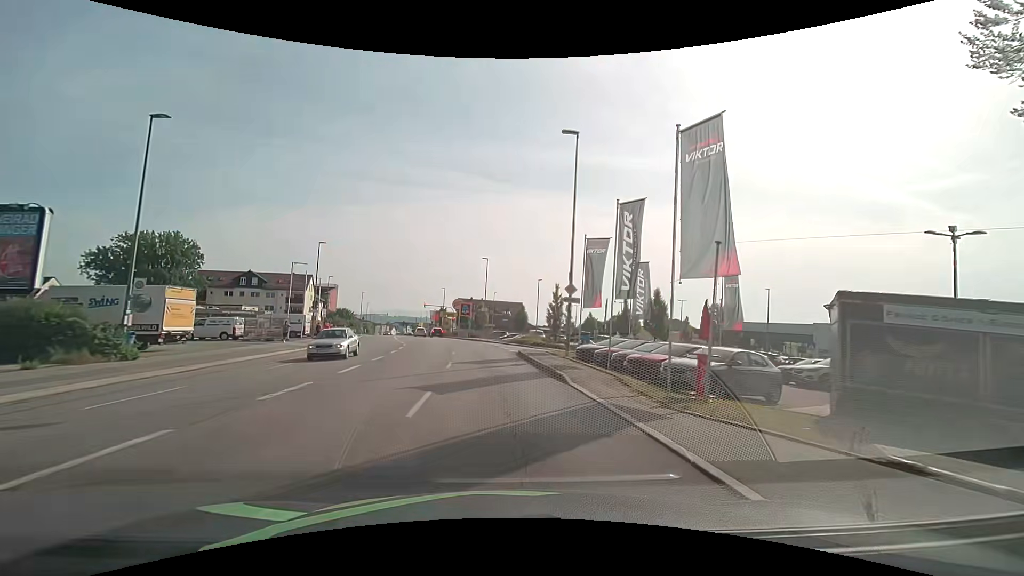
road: tertiary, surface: asphalt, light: Day
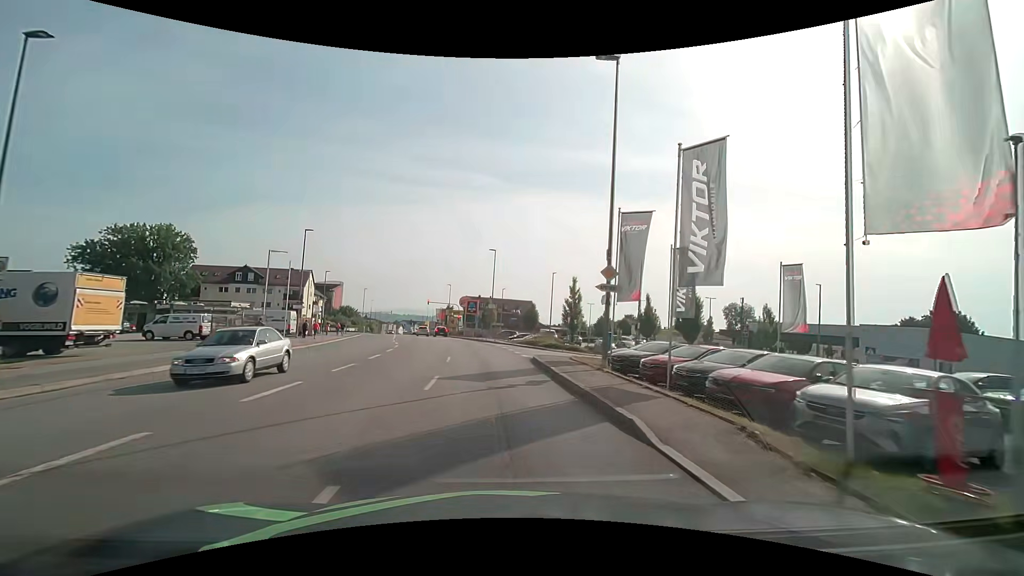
(0.0, +6.3) m; -1°
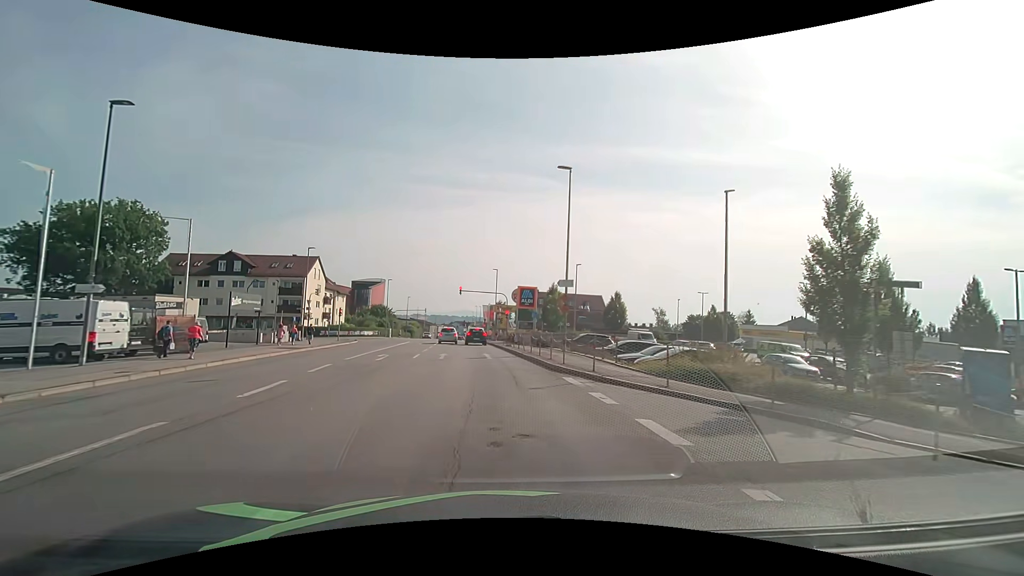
(-1.4, +29.4) m; -6°
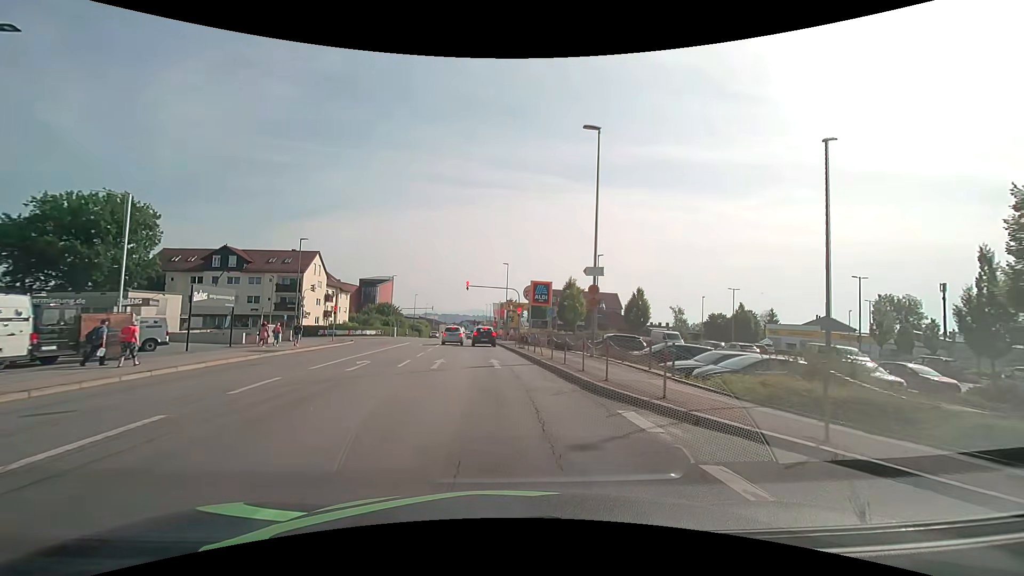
(-0.1, +5.3) m; -1°
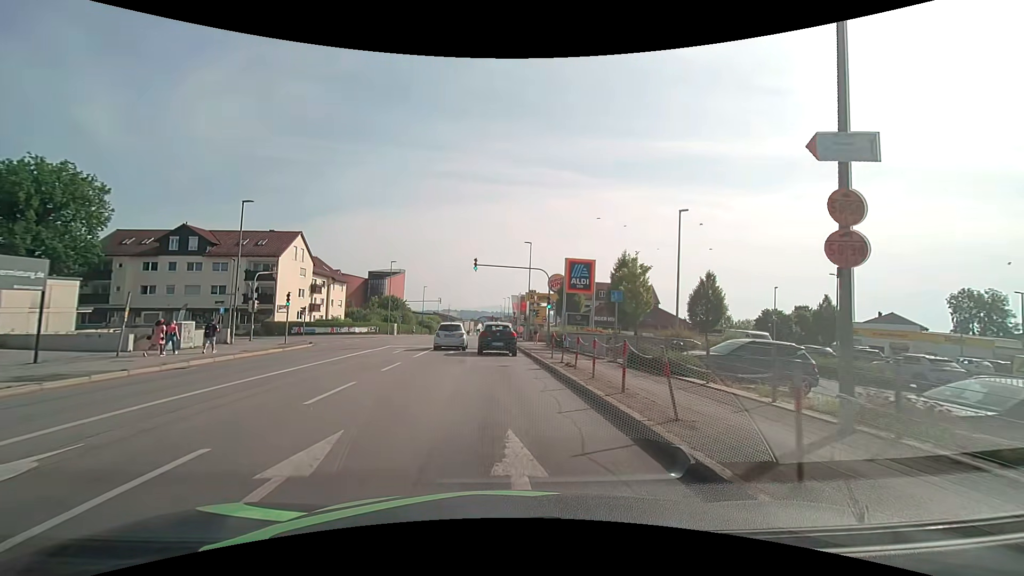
(-0.4, +14.6) m; -2°
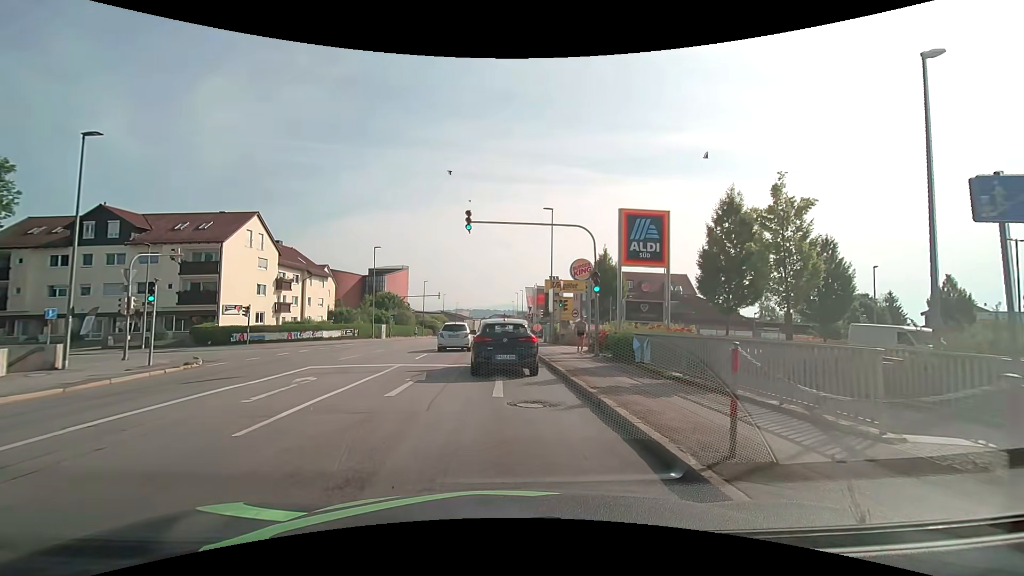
(-0.3, +14.0) m; -2°
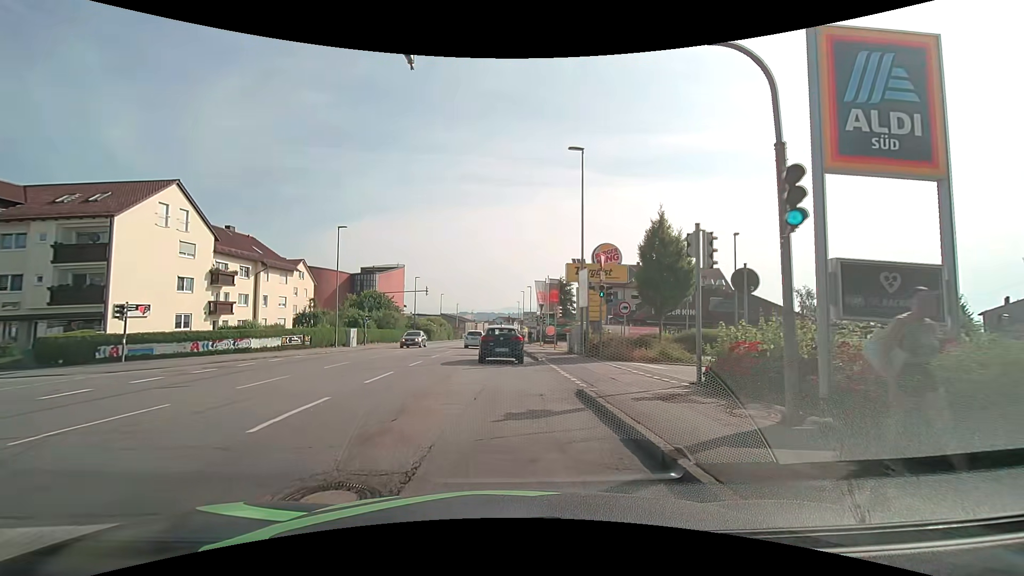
(-0.1, +13.5) m; -1°
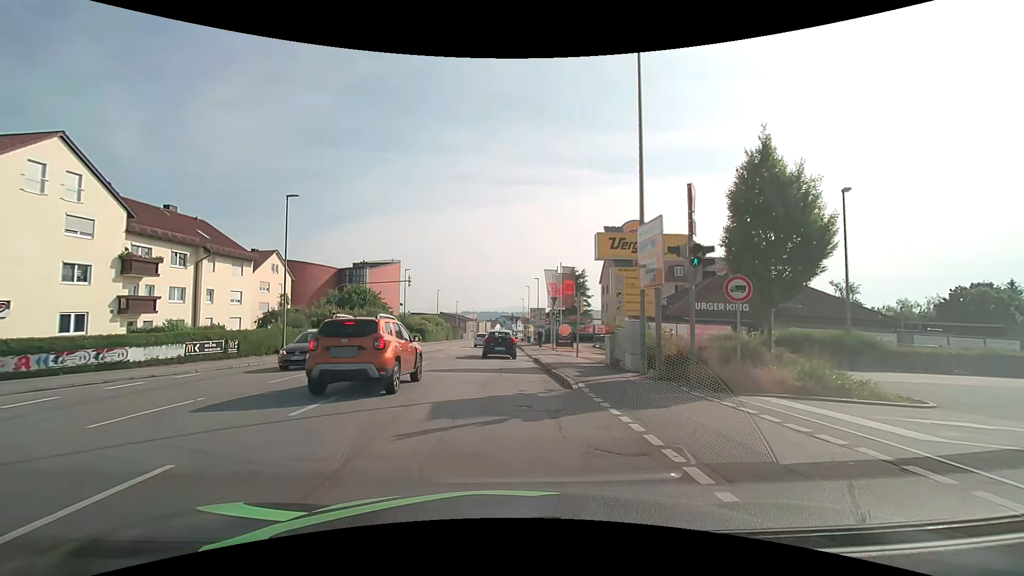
(0.0, +10.6) m; -2°
(0, +10) (0, +20) (0, +30) (0, +40) (+1, +50) (+1, +60) (+1, +70) (+1, +80) (+1, +90) (+2, +100) m
